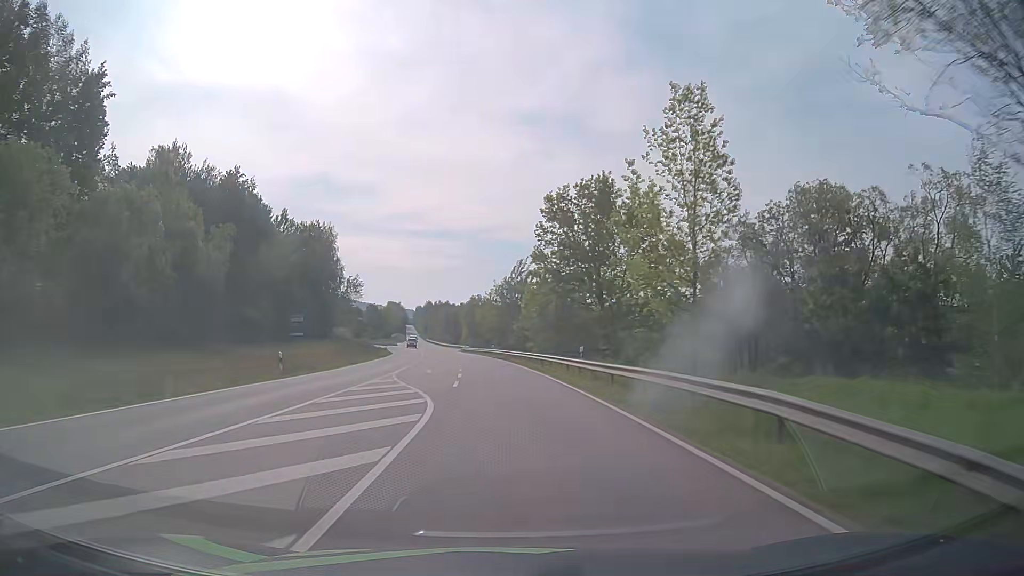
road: secondary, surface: asphalt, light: Day
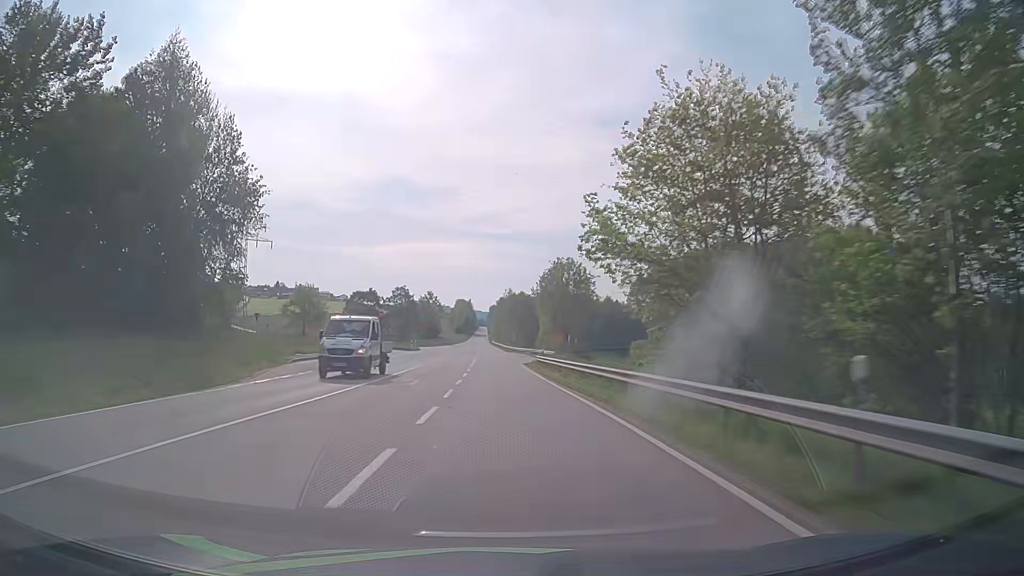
(-3.7, +70.3) m; -6°
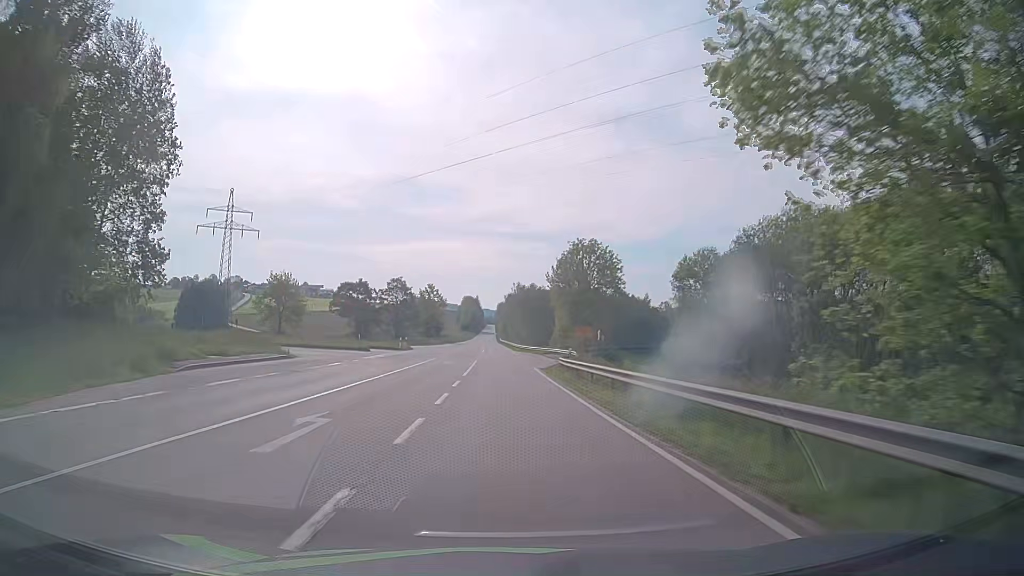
(-0.2, +14.3) m; -2°
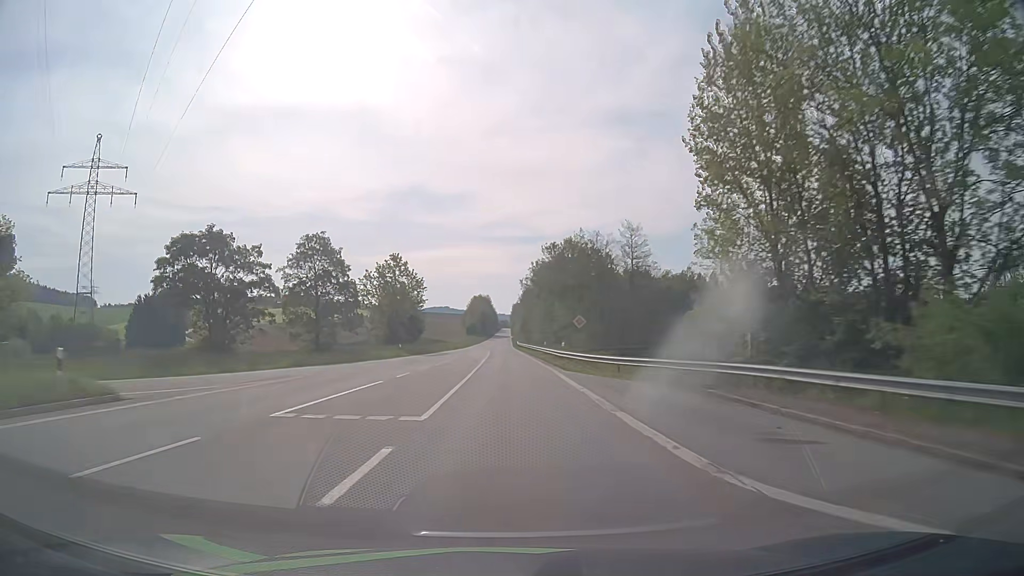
(-0.2, +57.4) m; -1°
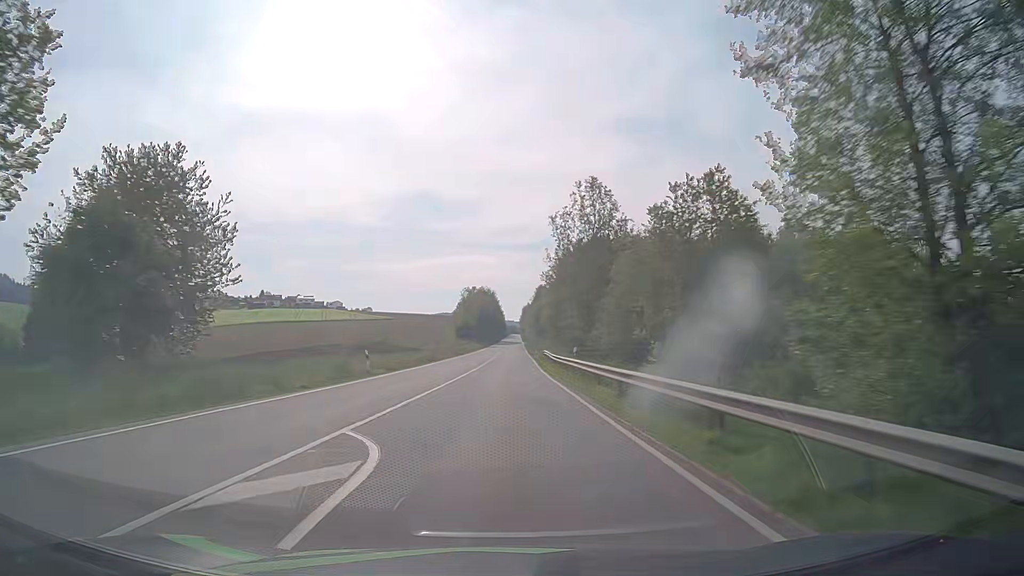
(-0.4, +71.3) m; -1°
(0, +10) (0, +20) (0, +30) (0, +40) (+1, +50) (+1, +60) (+1, +70) (+1, +80) (+2, +90) (+2, +100) m
